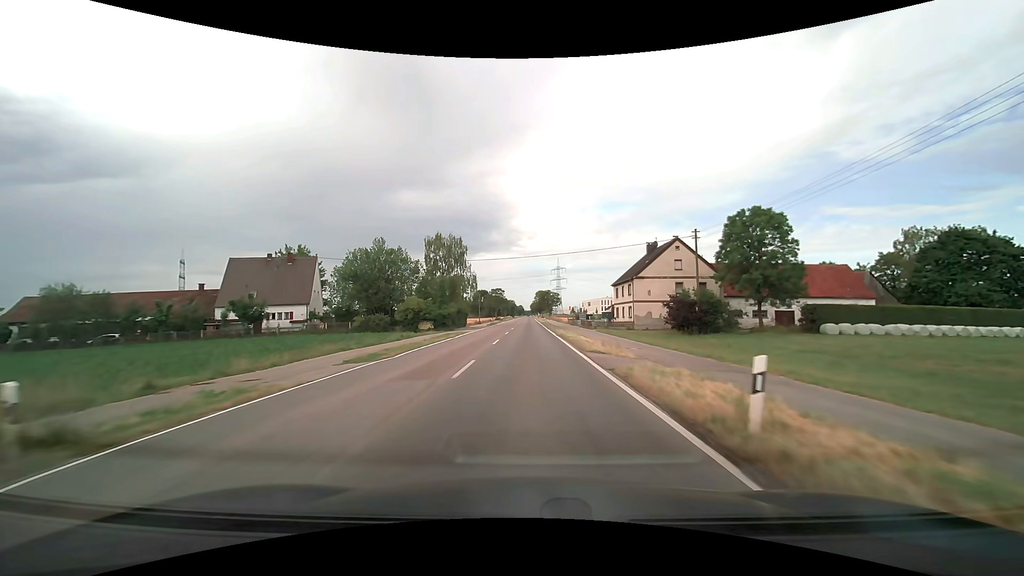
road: tertiary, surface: asphalt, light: Day
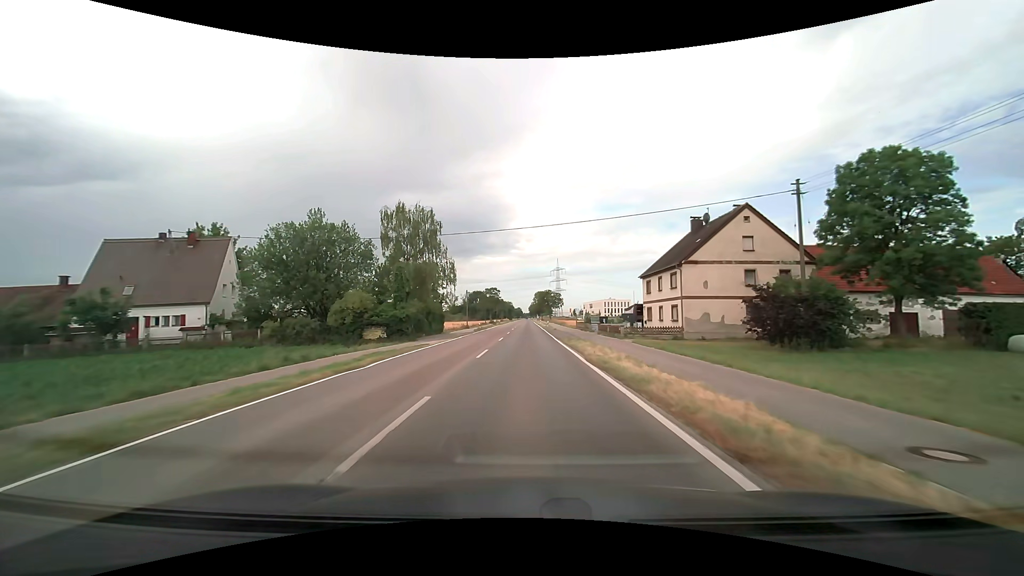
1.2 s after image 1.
(0.0, +18.7) m; 0°
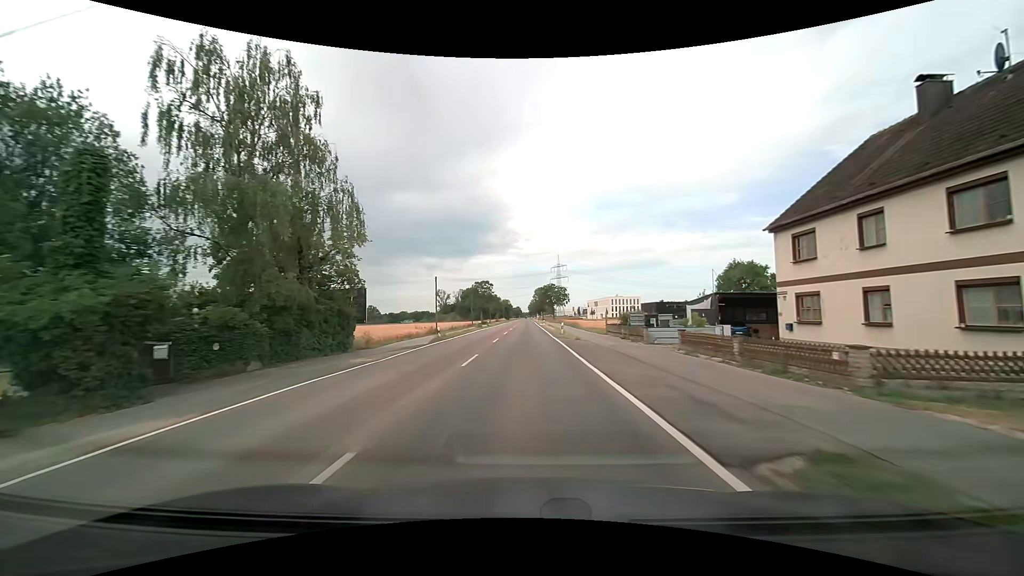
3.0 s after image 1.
(+0.1, +28.0) m; 0°
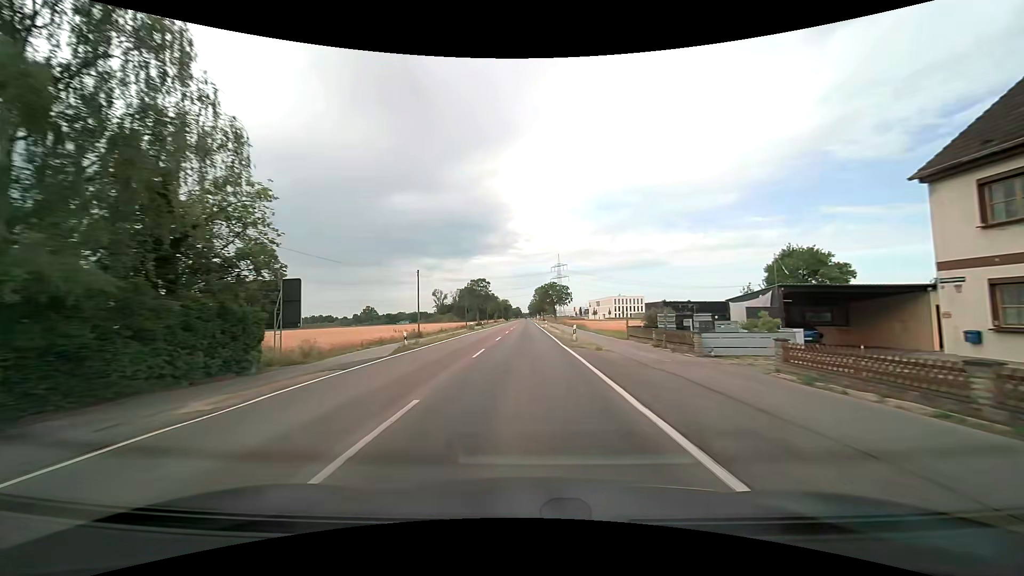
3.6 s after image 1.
(0.0, +9.3) m; 0°
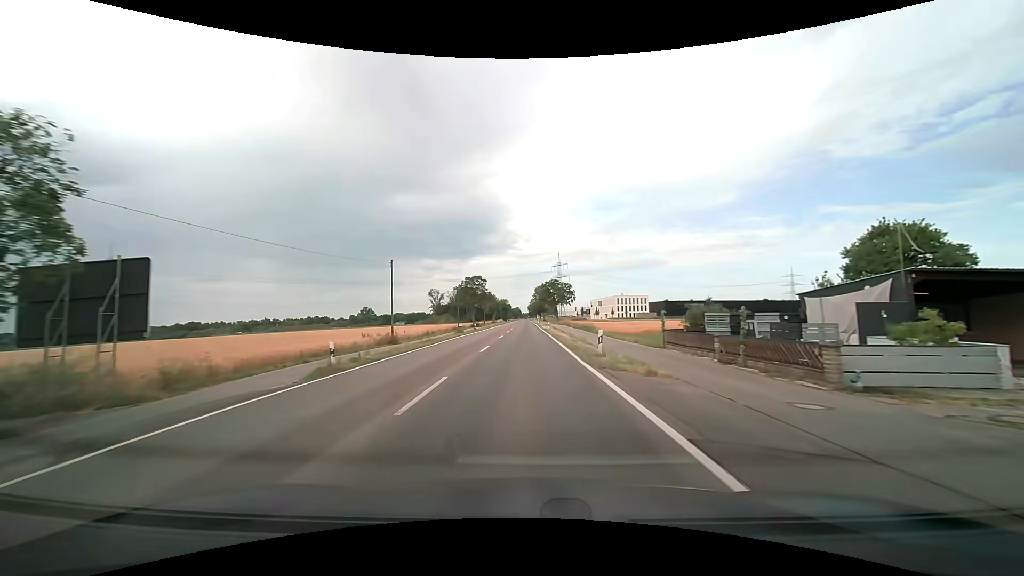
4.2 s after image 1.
(0.0, +9.3) m; 0°
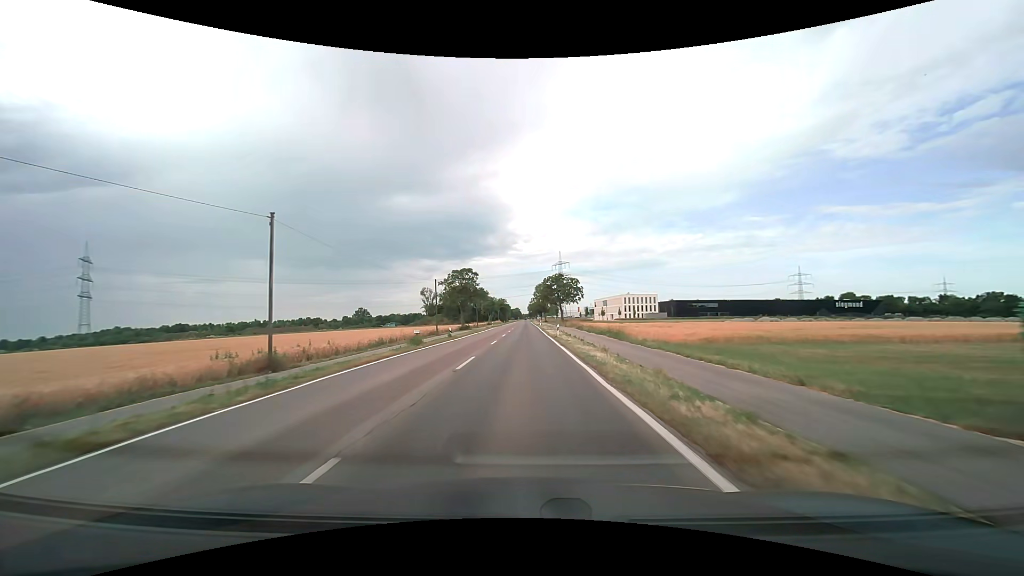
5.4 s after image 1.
(0.0, +18.5) m; 0°
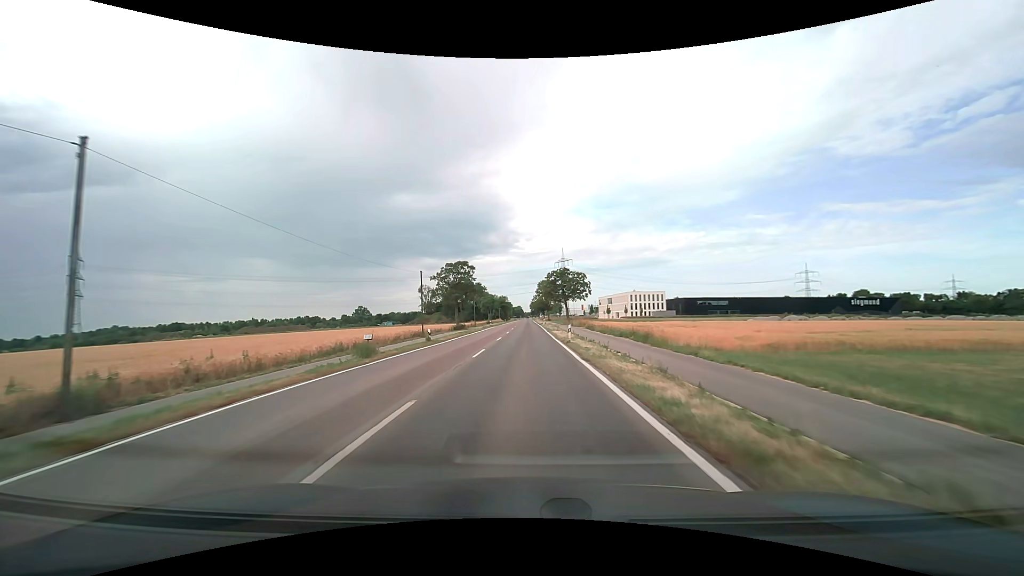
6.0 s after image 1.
(0.0, +9.2) m; 0°
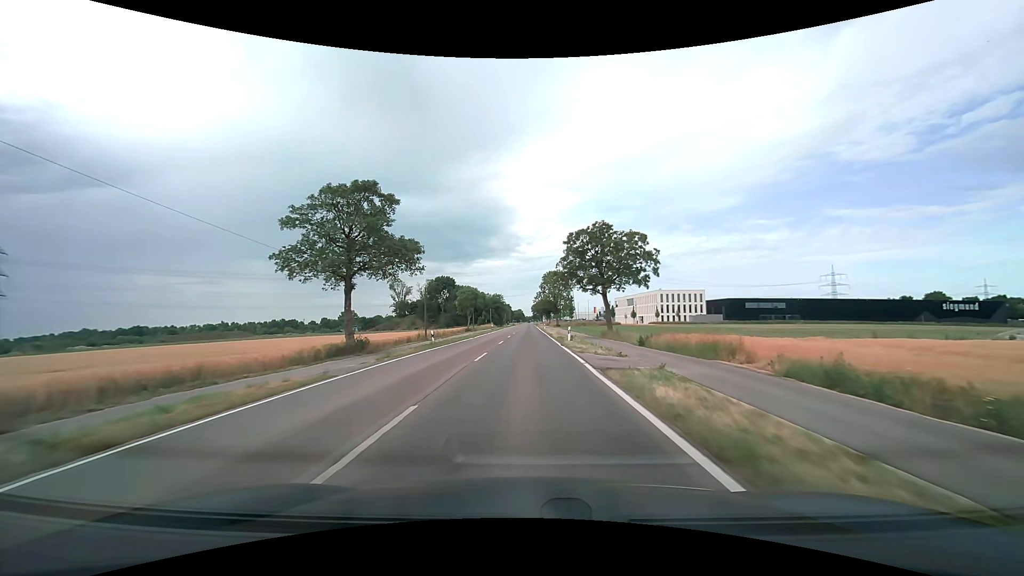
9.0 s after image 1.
(-0.1, +50.0) m; 0°
(0, +10) (0, +20) (0, +30) (0, +40) (0, +50) (0, +60) (0, +70) (0, +80) (0, +90) (0, +100) m
